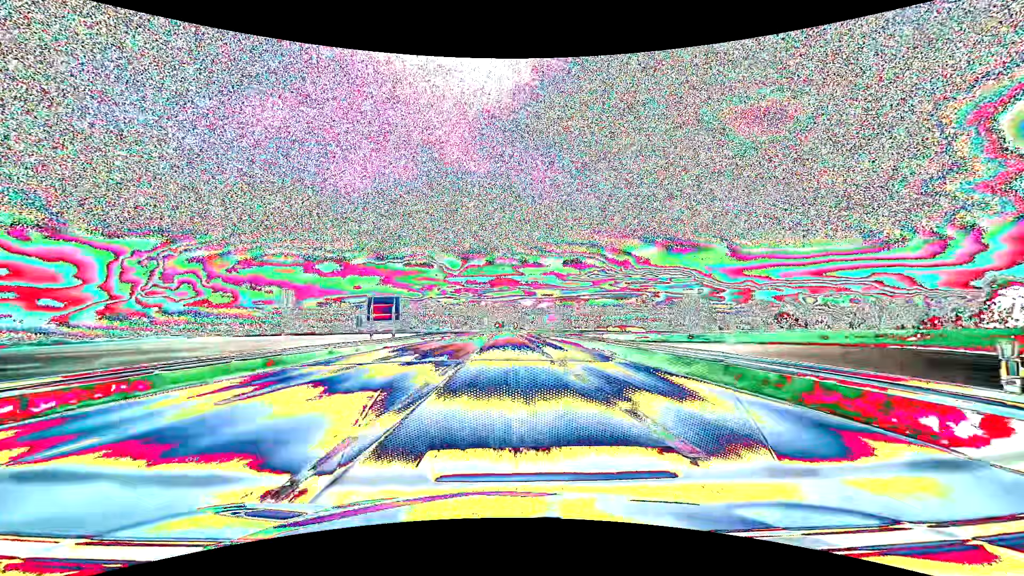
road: primary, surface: asphalt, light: Day
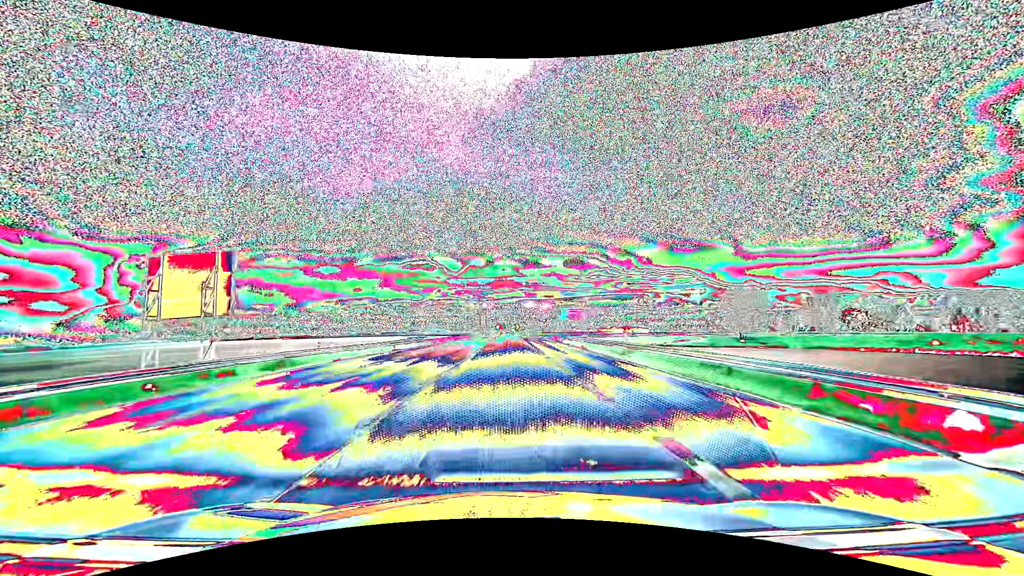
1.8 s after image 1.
(0.0, +32.2) m; 0°
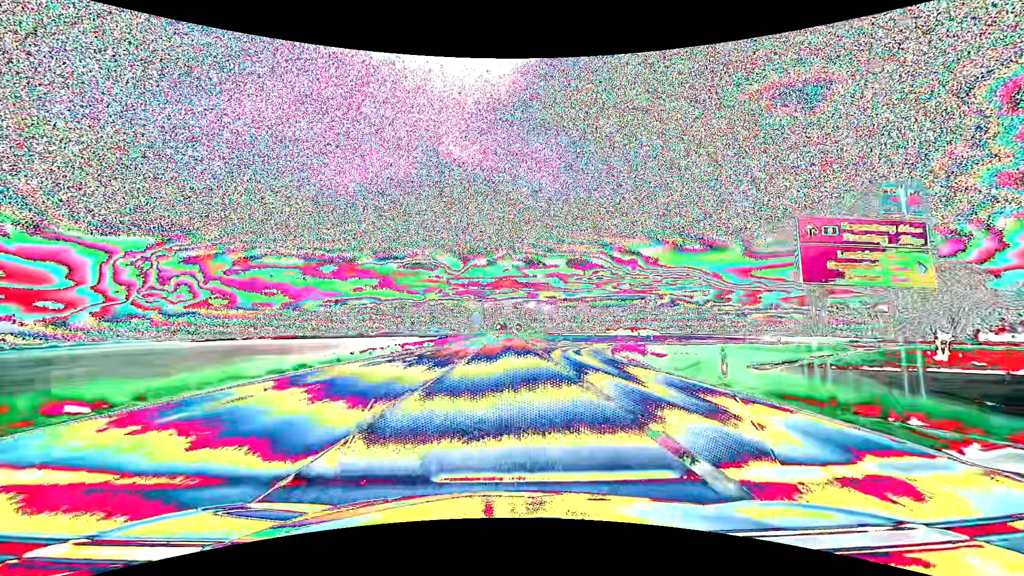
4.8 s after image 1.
(0.0, +53.7) m; 0°
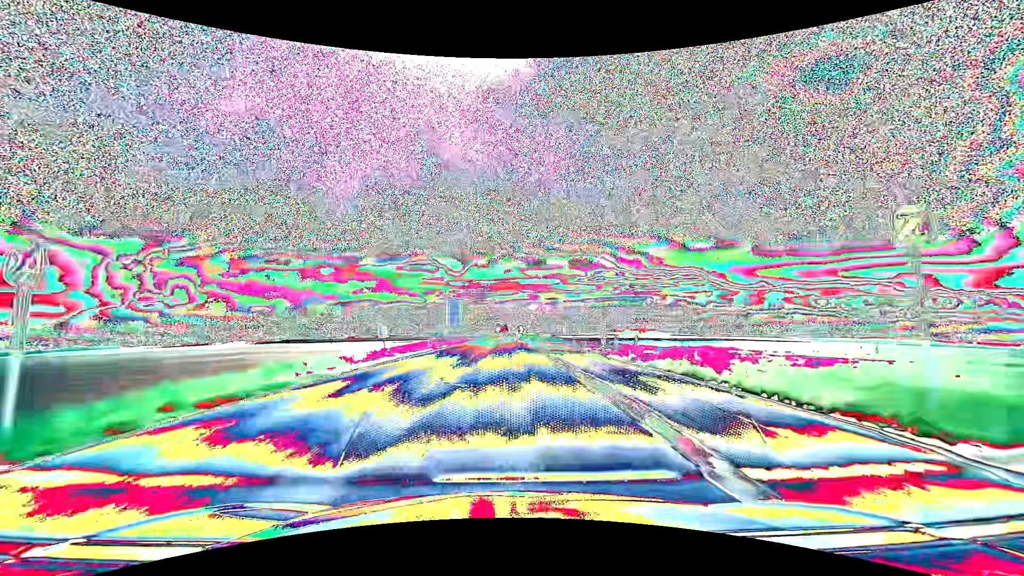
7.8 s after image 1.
(-0.1, +57.2) m; 0°
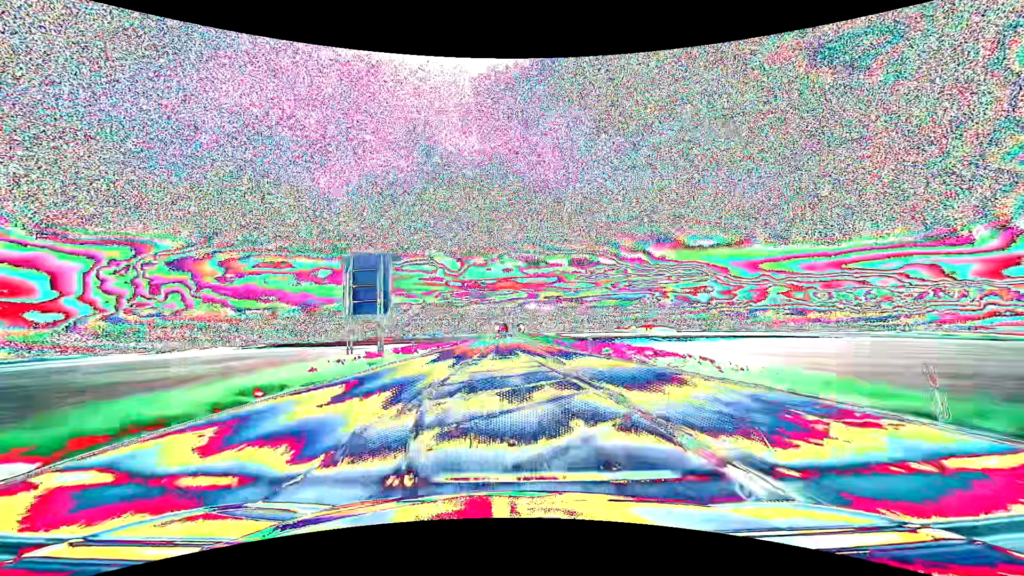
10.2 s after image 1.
(+0.2, +50.9) m; 0°
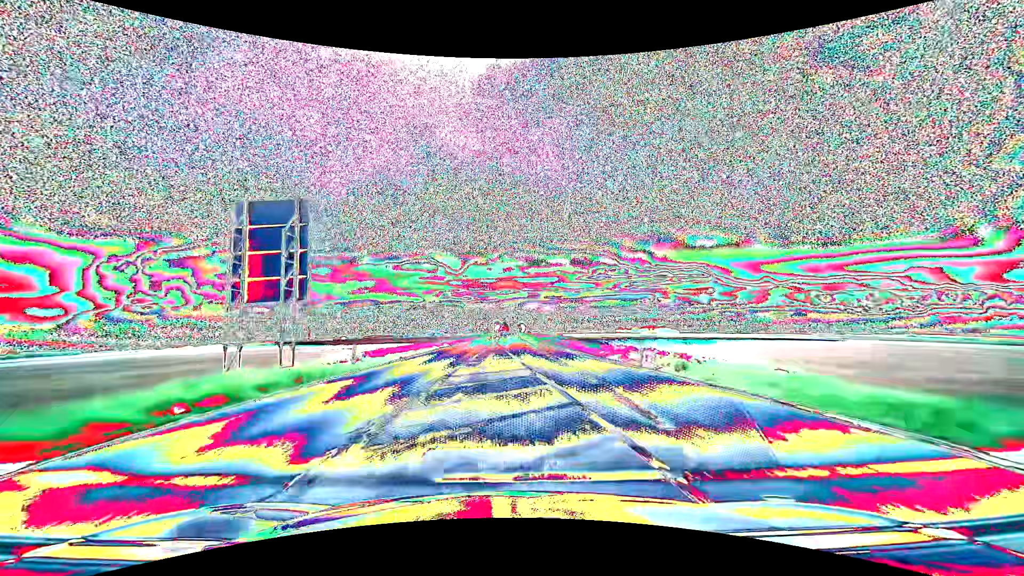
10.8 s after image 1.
(0.0, +13.4) m; 0°
(0, +10) (0, +20) (0, +30) (0, +40) (0, +50) (0, +60) (0, +70) (0, +80) (0, +90) (0, +100) m
